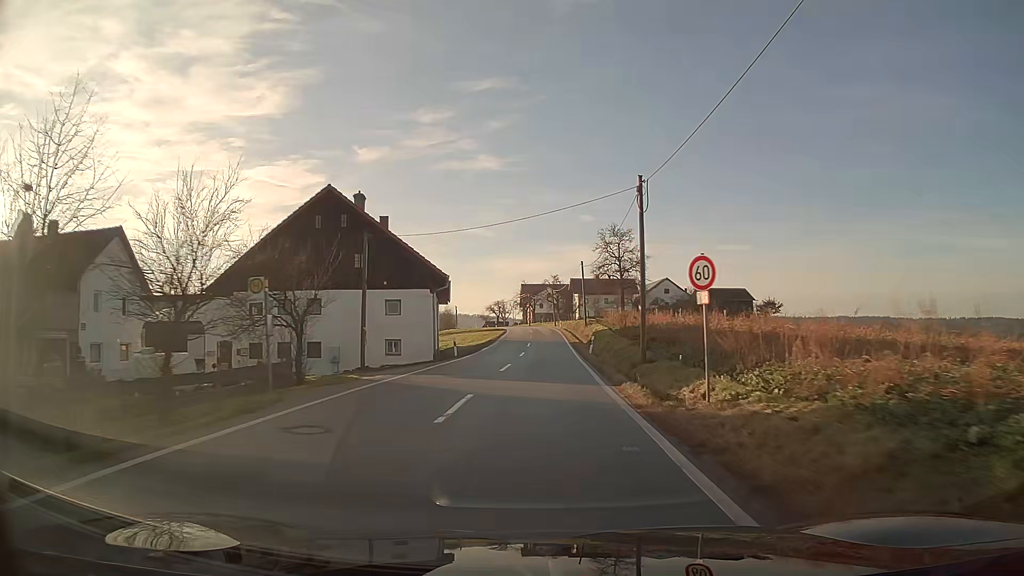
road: tertiary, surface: asphalt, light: Day
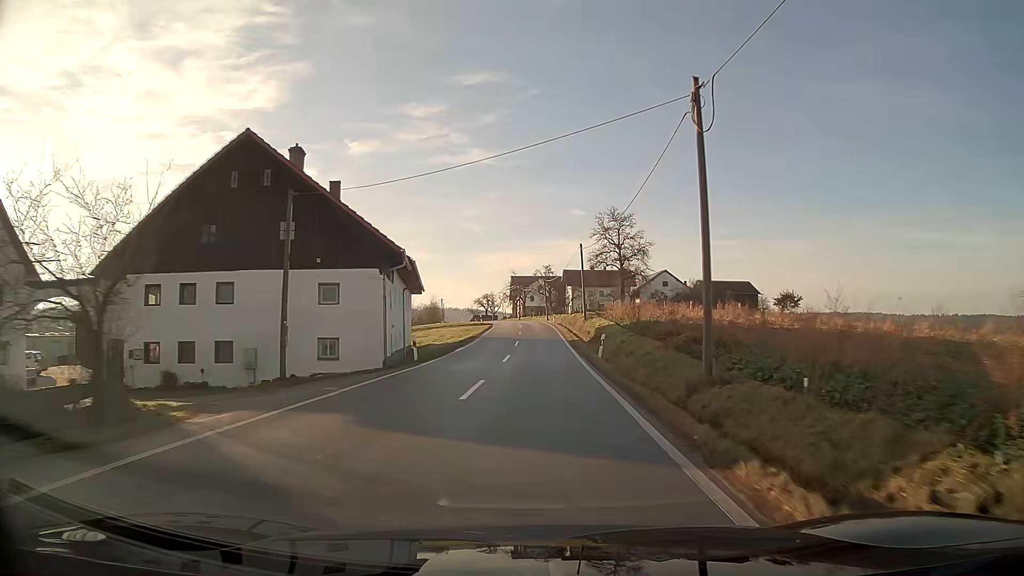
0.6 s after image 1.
(+0.1, +9.4) m; +1°
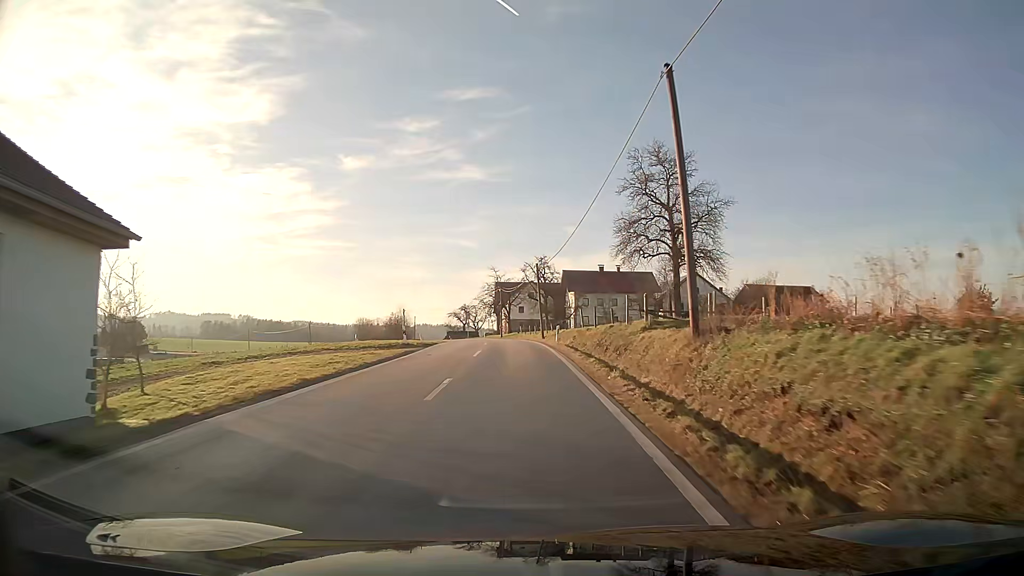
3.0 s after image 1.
(+0.2, +37.3) m; 0°
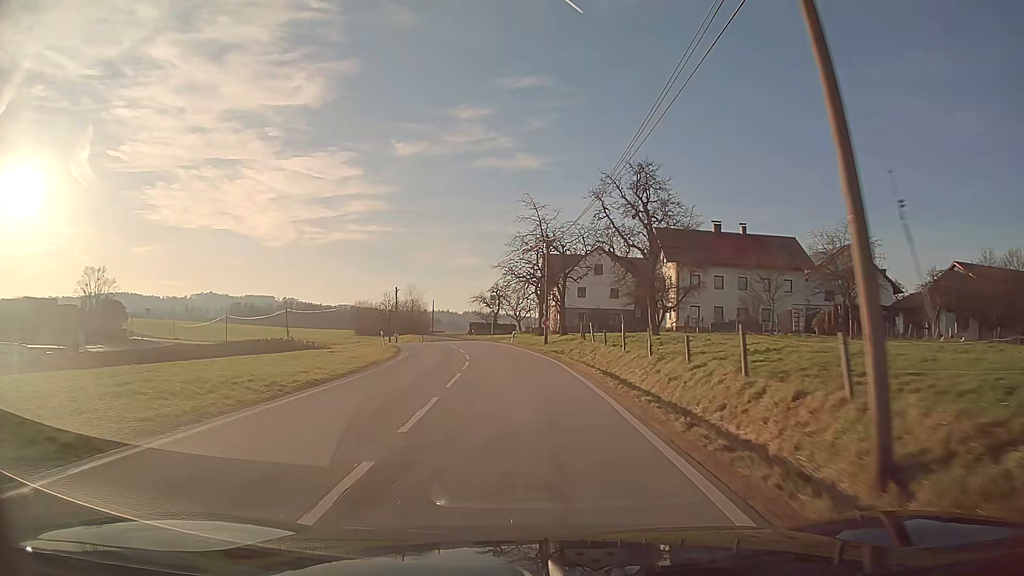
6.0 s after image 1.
(-1.6, +44.6) m; -4°
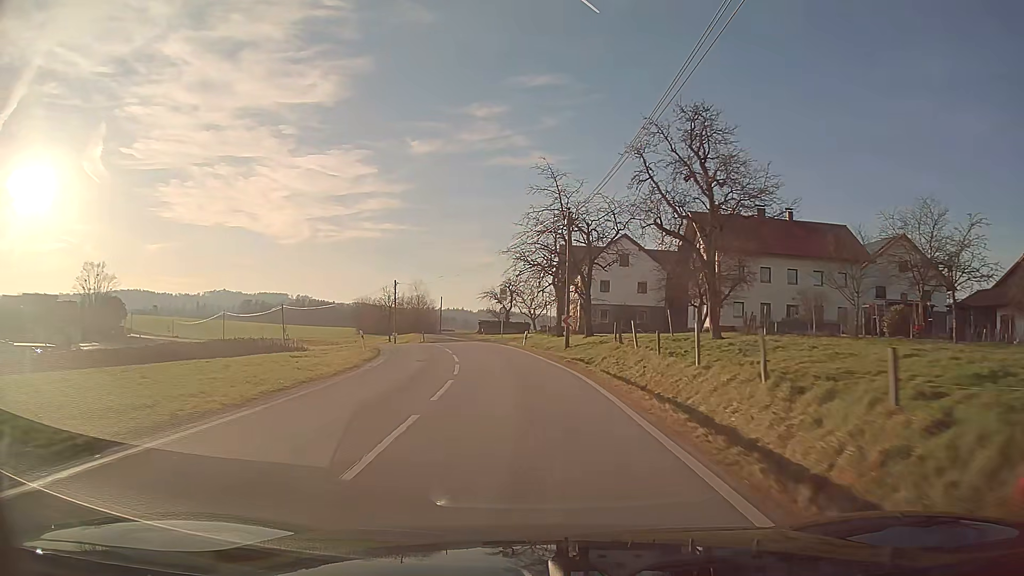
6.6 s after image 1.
(-0.1, +8.9) m; -1°
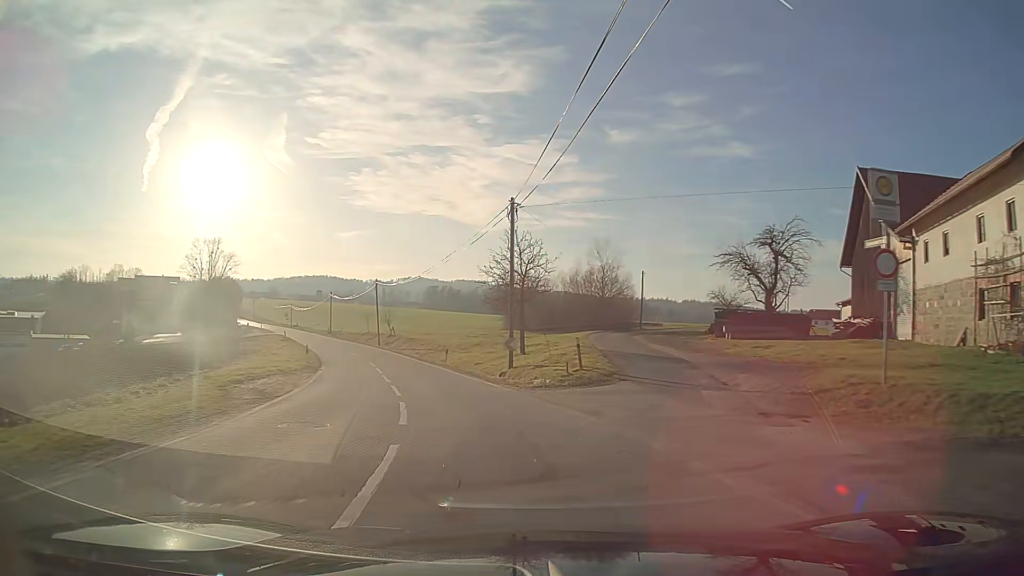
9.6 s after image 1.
(-5.9, +43.6) m; -19°
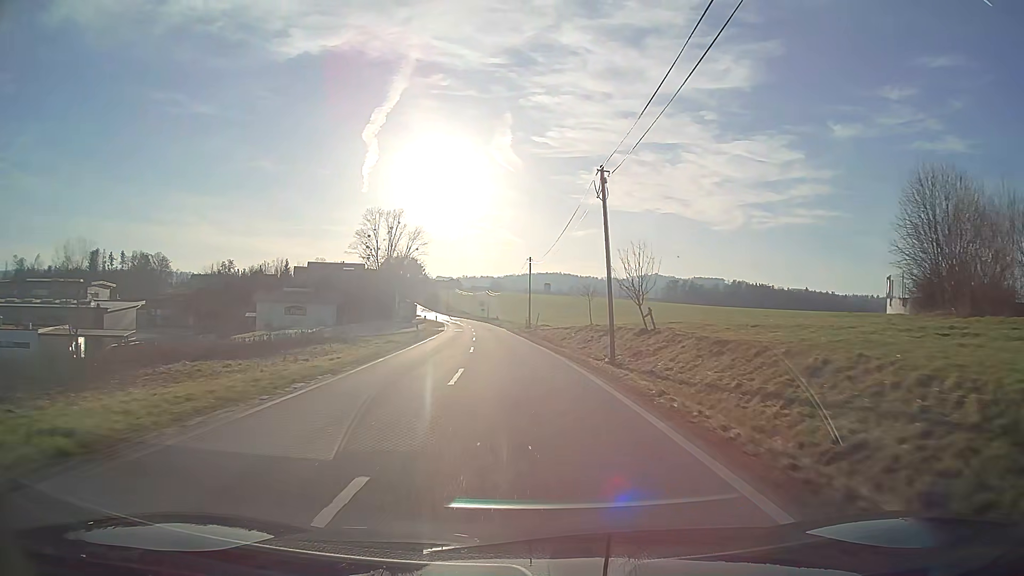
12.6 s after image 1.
(-8.9, +44.1) m; -18°
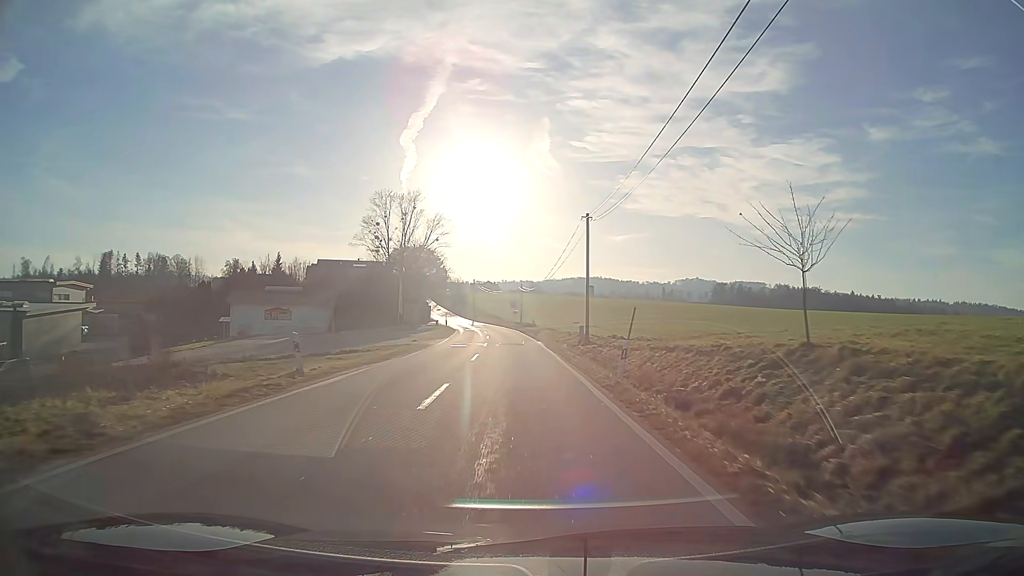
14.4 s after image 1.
(-0.8, +27.7) m; -3°
